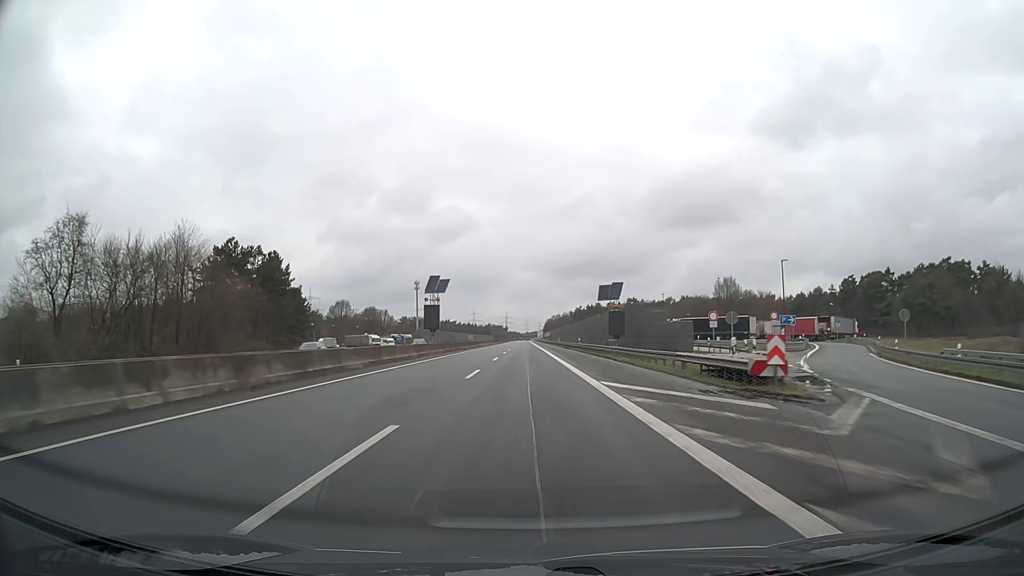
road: motorway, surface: asphalt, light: Day
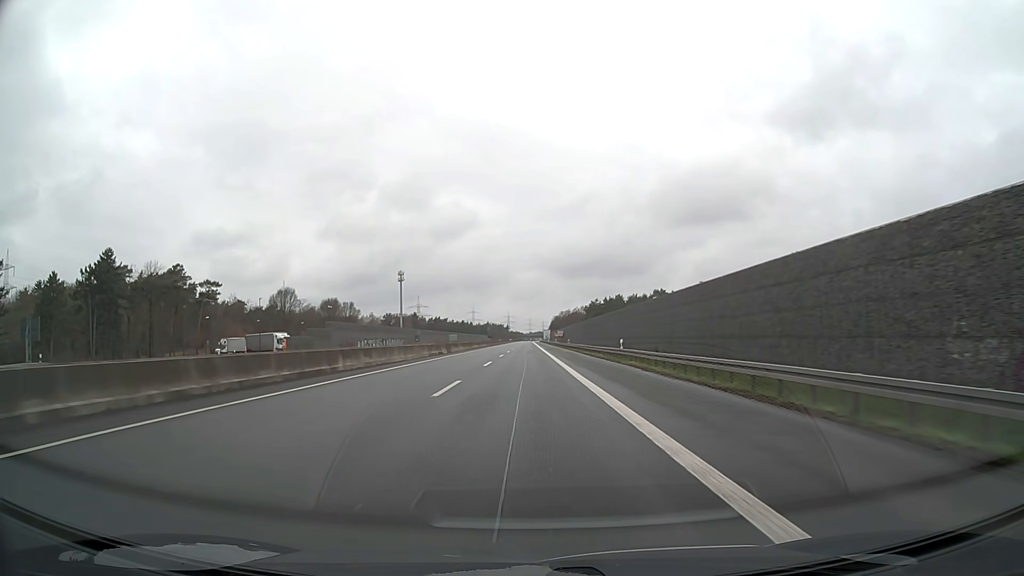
(0.0, +79.0) m; 0°
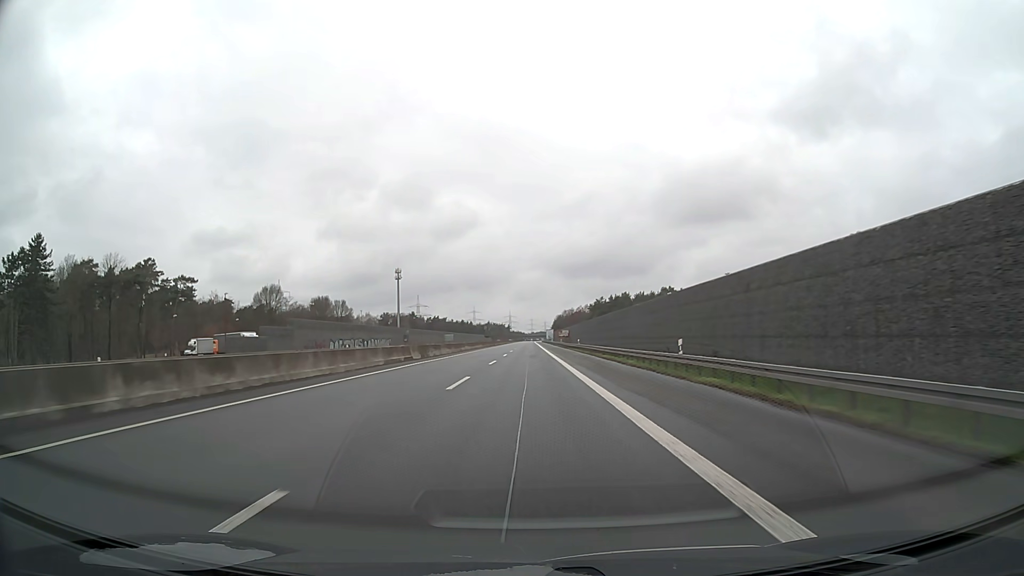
(0.0, +15.8) m; 0°
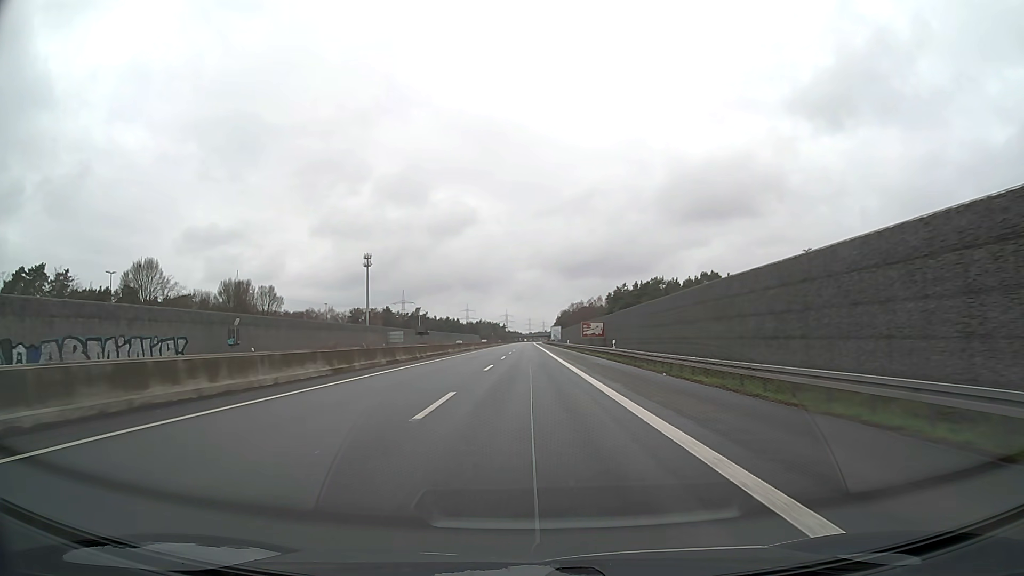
(-0.1, +79.0) m; 0°
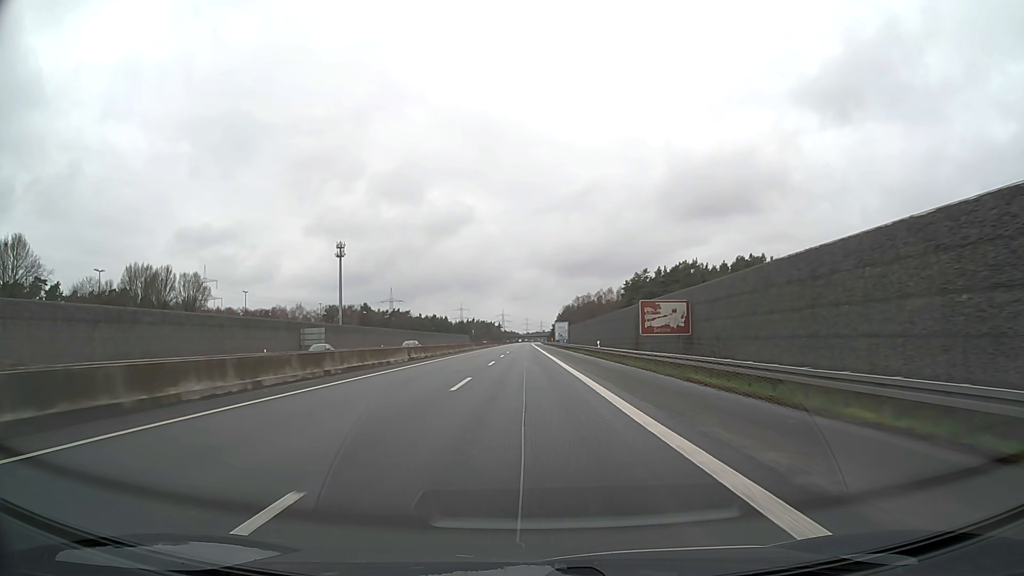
(+0.1, +47.4) m; 0°
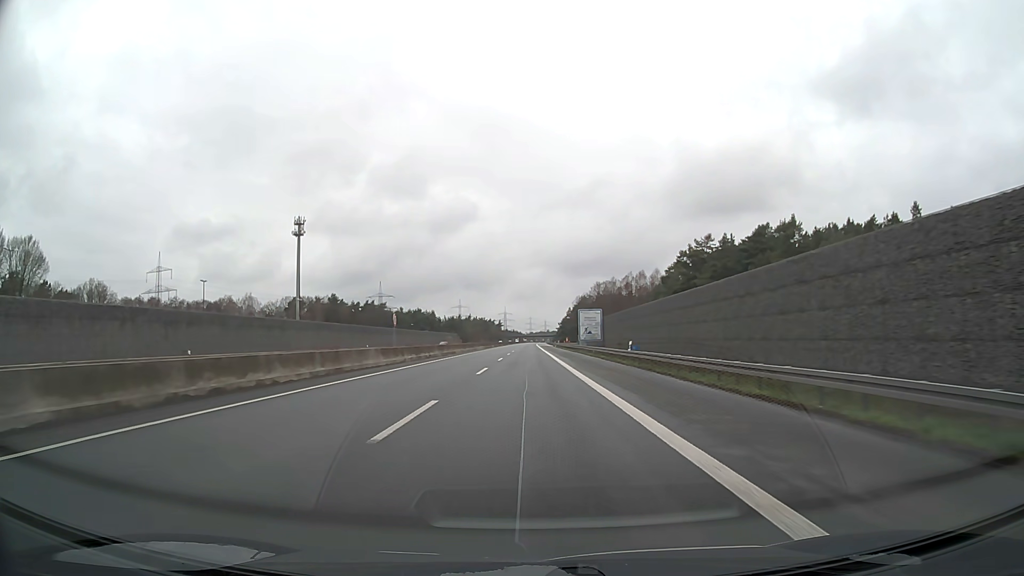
(-0.2, +63.2) m; 0°
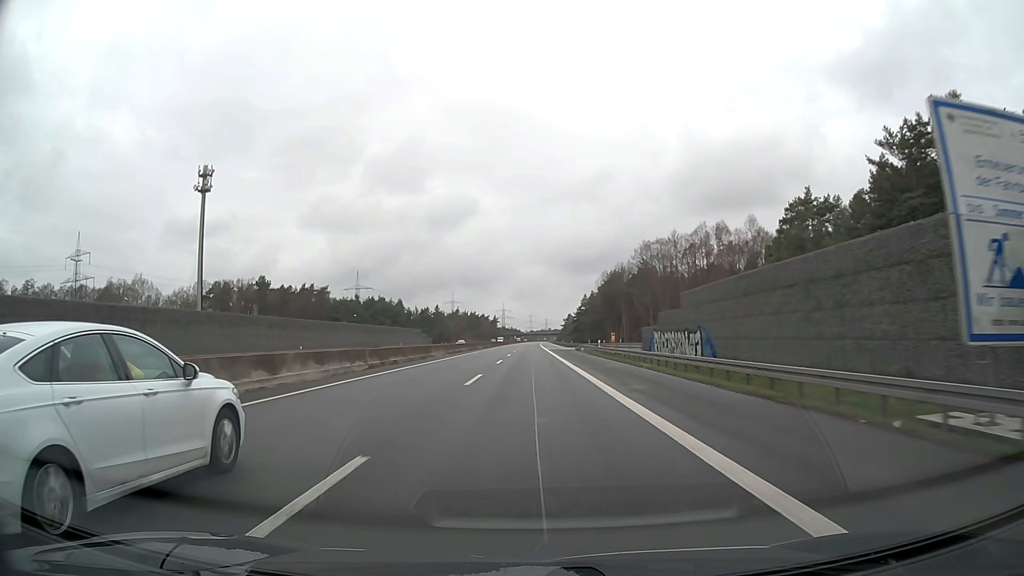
(-0.1, +79.0) m; 0°
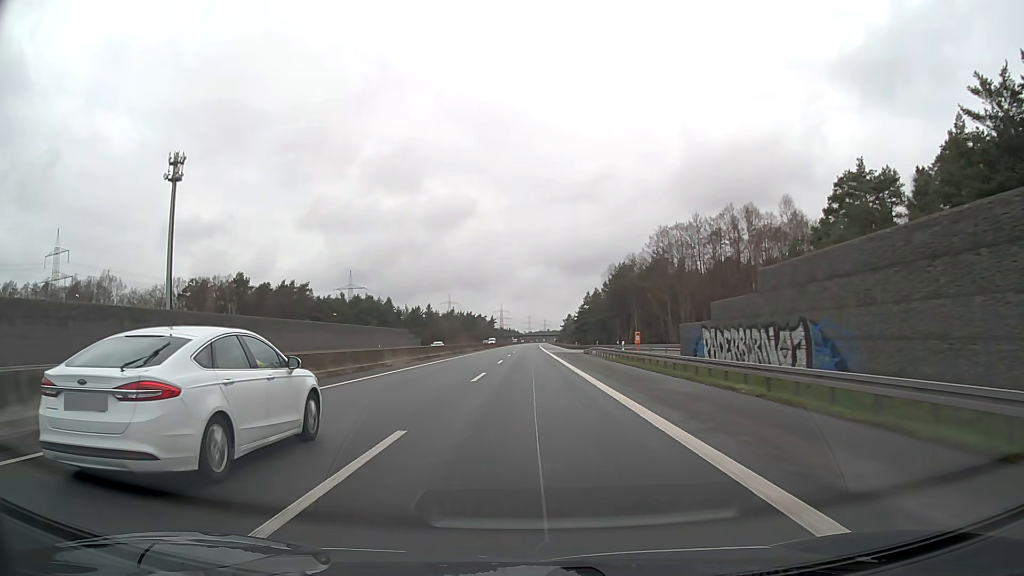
(0.0, +15.8) m; 0°
(0, +10) (0, +20) (0, +30) (0, +40) (0, +50) (0, +60) (0, +70) (0, +80) (+1, +90) (+1, +100) m
